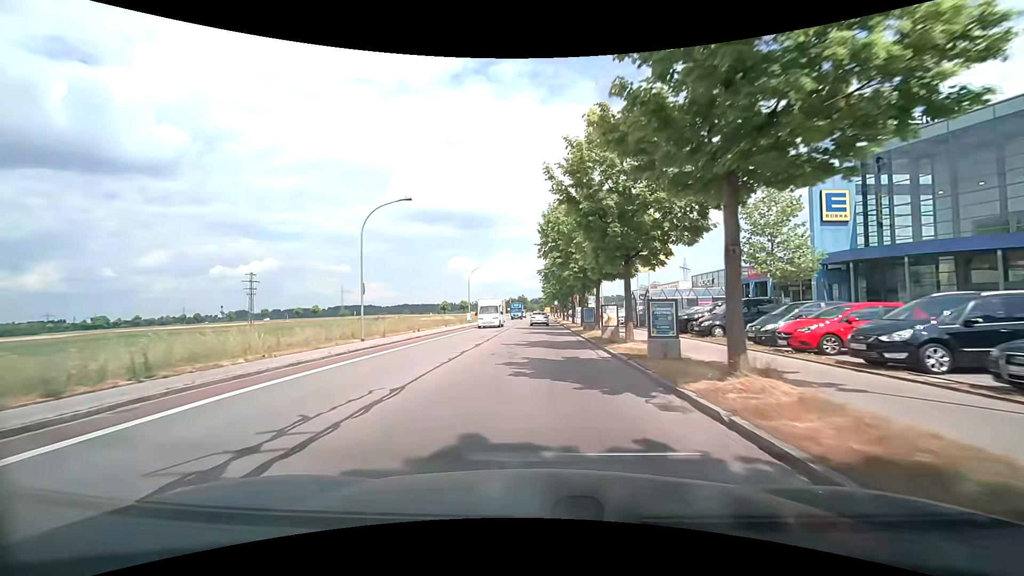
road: tertiary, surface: asphalt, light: Day
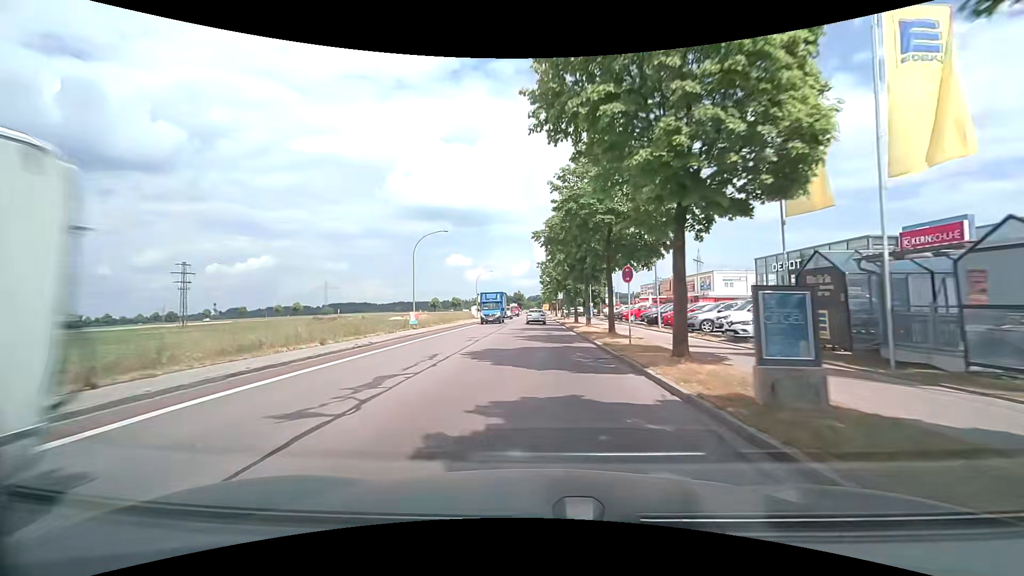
(+0.2, +26.9) m; -1°
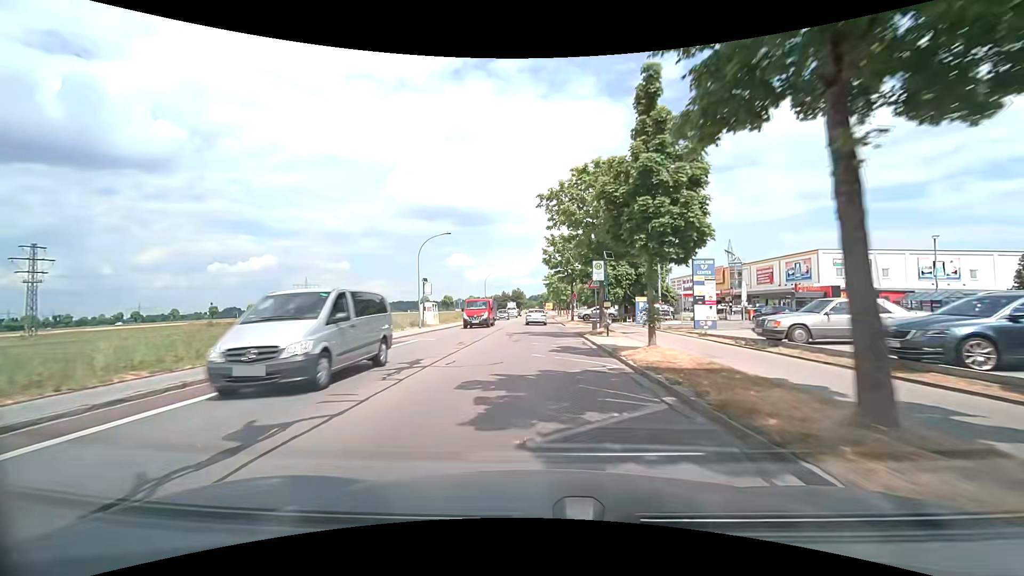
(+0.7, +36.8) m; +1°
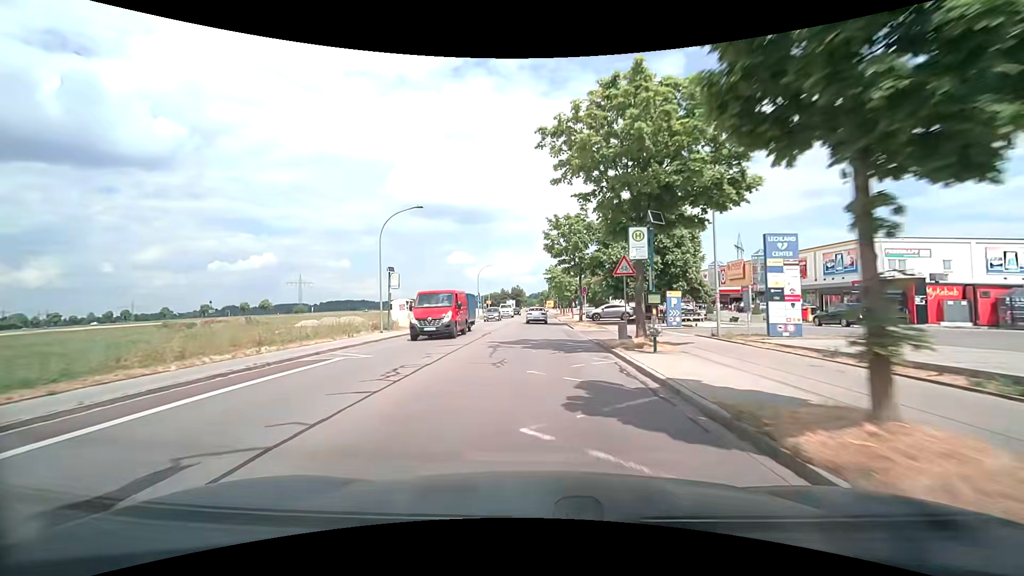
(0.0, +9.2) m; +1°
(0, +10) (0, +20) (0, +30) (0, +40) (0, +50) (0, +60) (0, +70) (0, +80) (0, +90) (+1, +100) m
